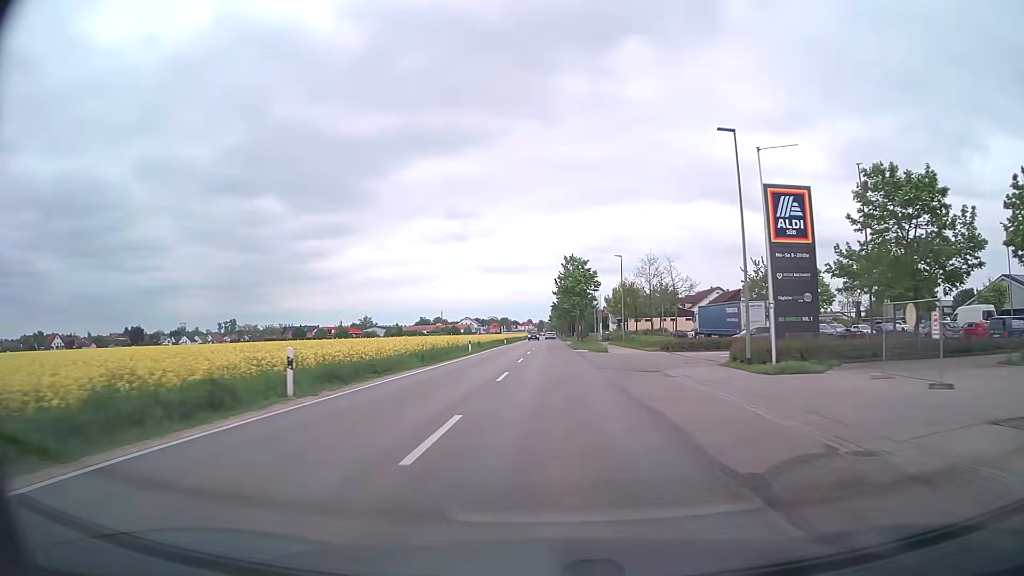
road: secondary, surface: asphalt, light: Day
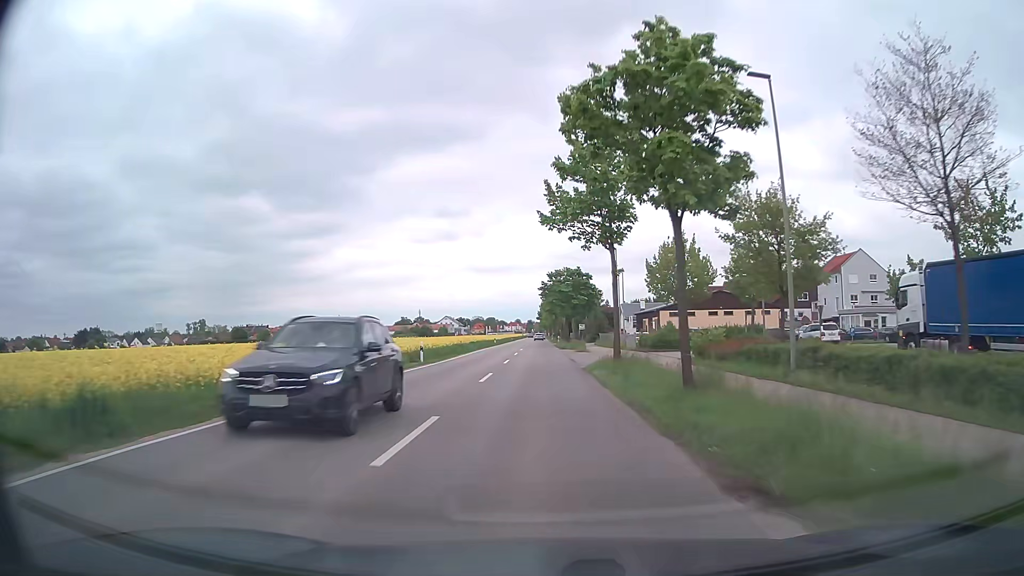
(+0.5, +48.2) m; +1°
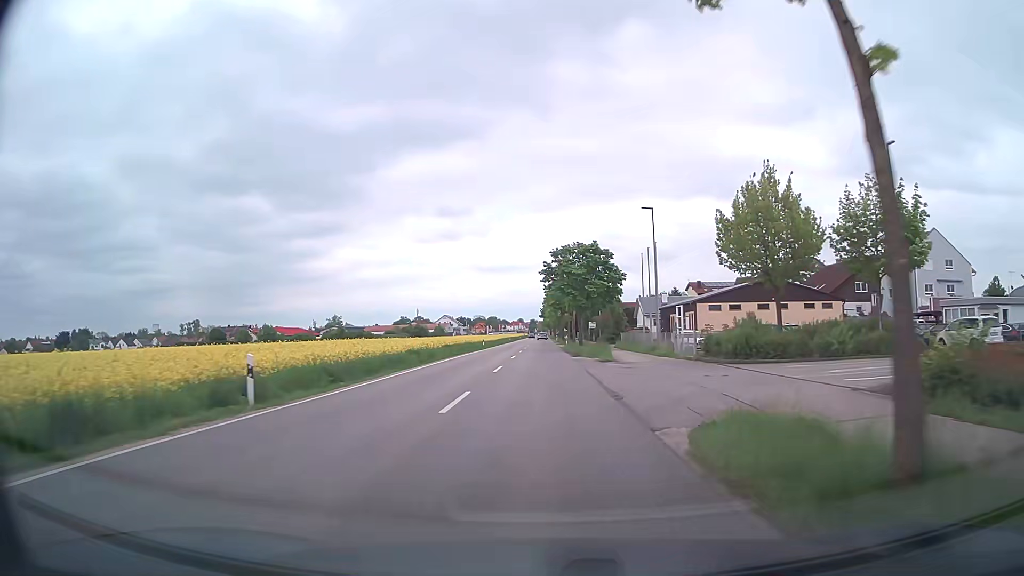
(-0.1, +19.4) m; -1°
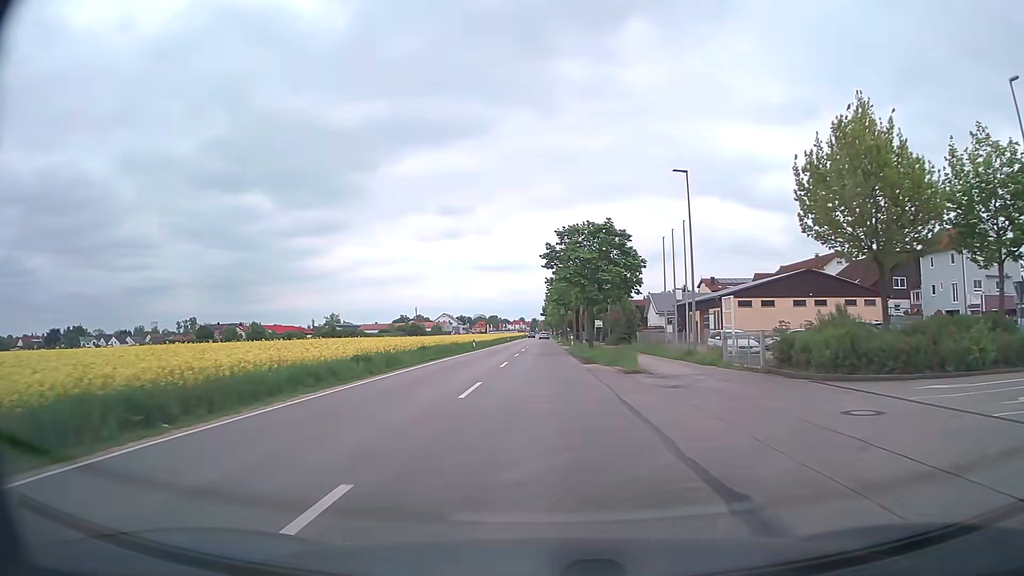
(0.0, +9.7) m; 0°
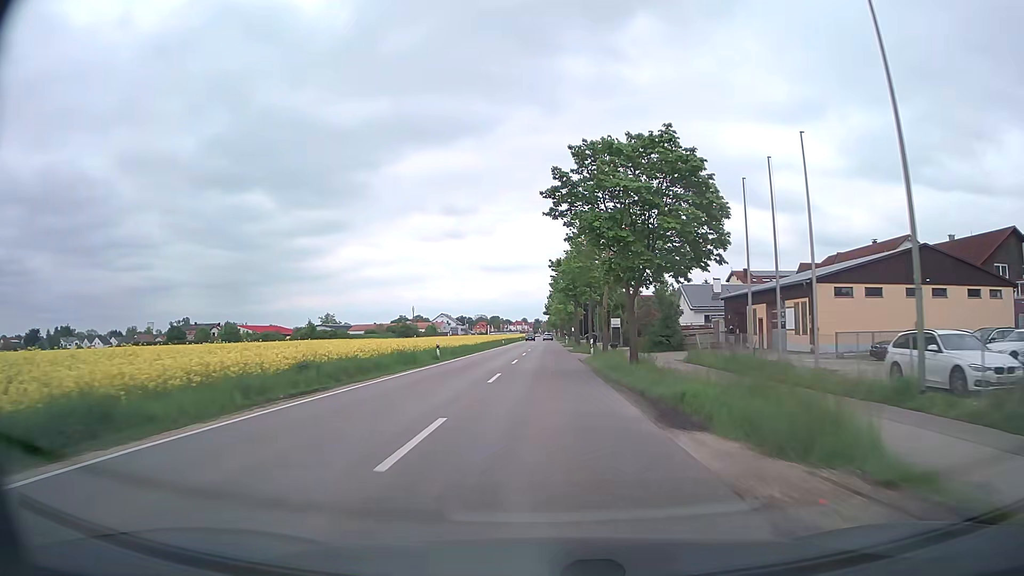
(-0.1, +19.4) m; -1°
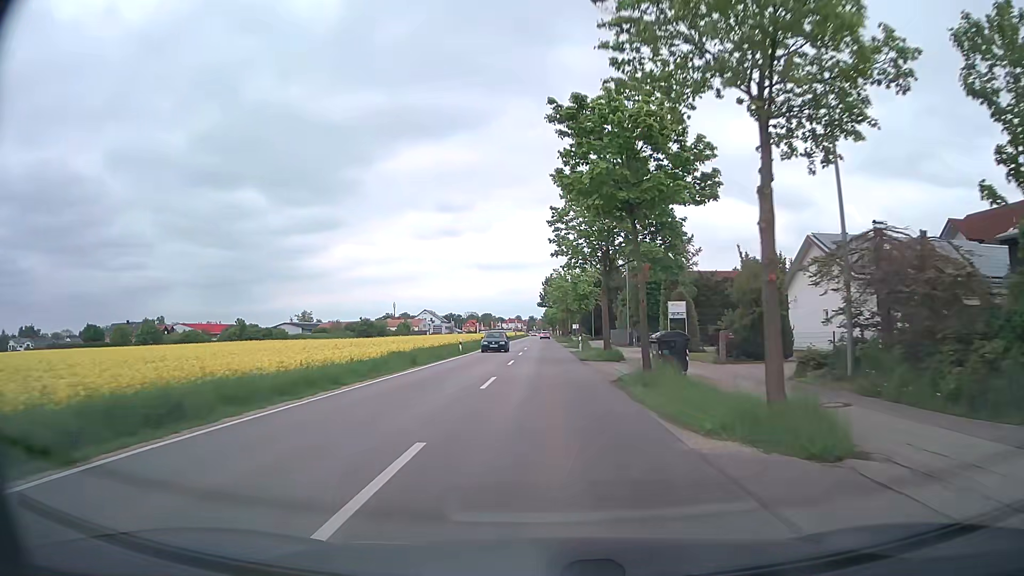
(+0.1, +38.6) m; +1°
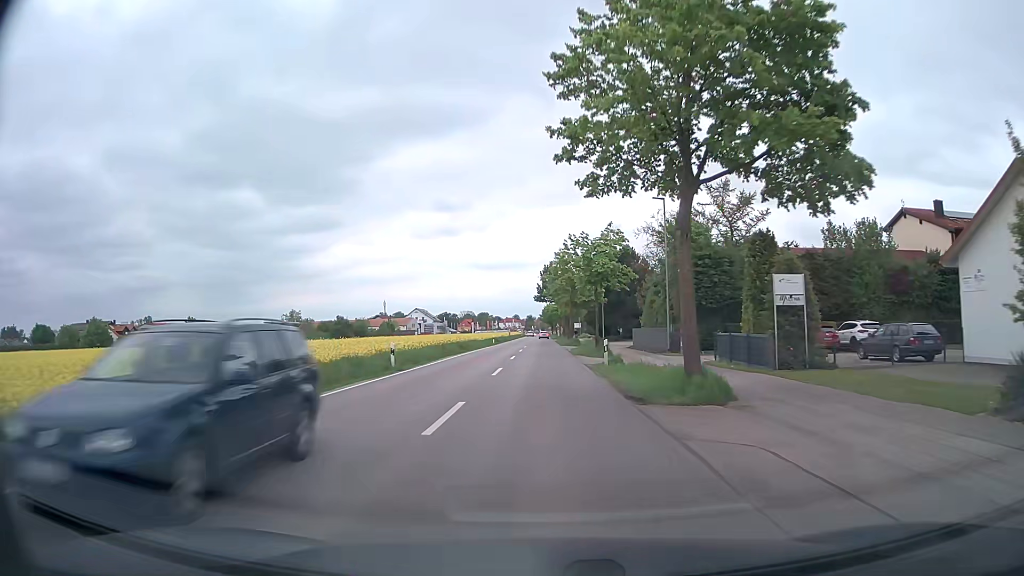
(0.0, +19.3) m; 0°
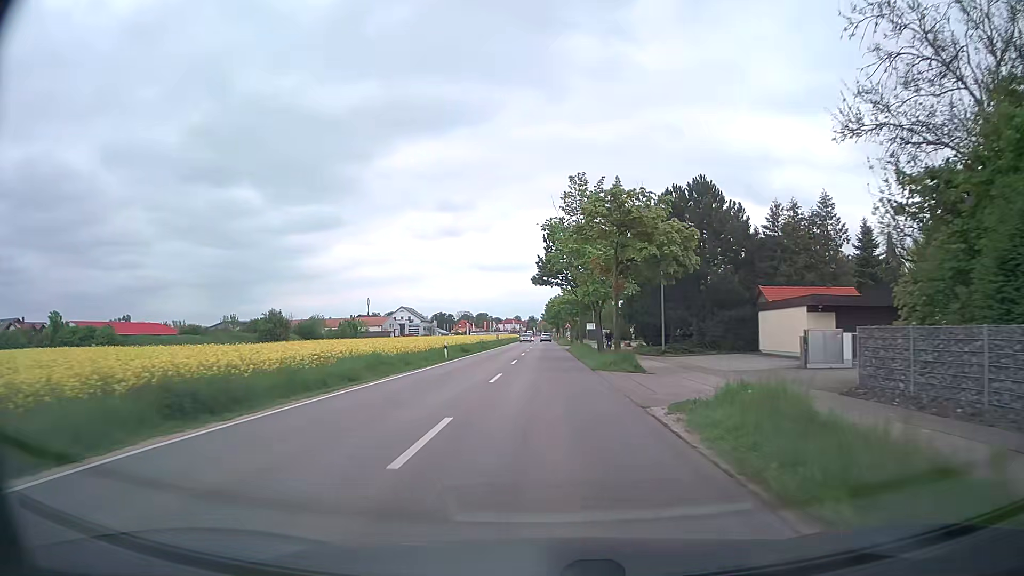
(-0.1, +38.3) m; 0°
(0, +10) (0, +20) (0, +30) (0, +40) (0, +50) (0, +60) (0, +70) (+1, +80) (+1, +90) (+1, +100) m
